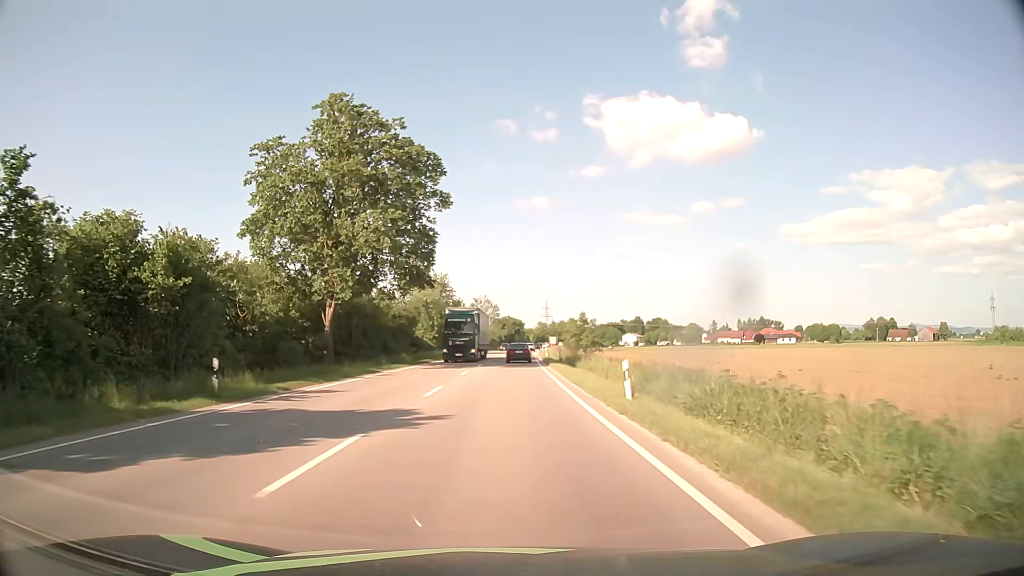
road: primary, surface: asphalt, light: Day
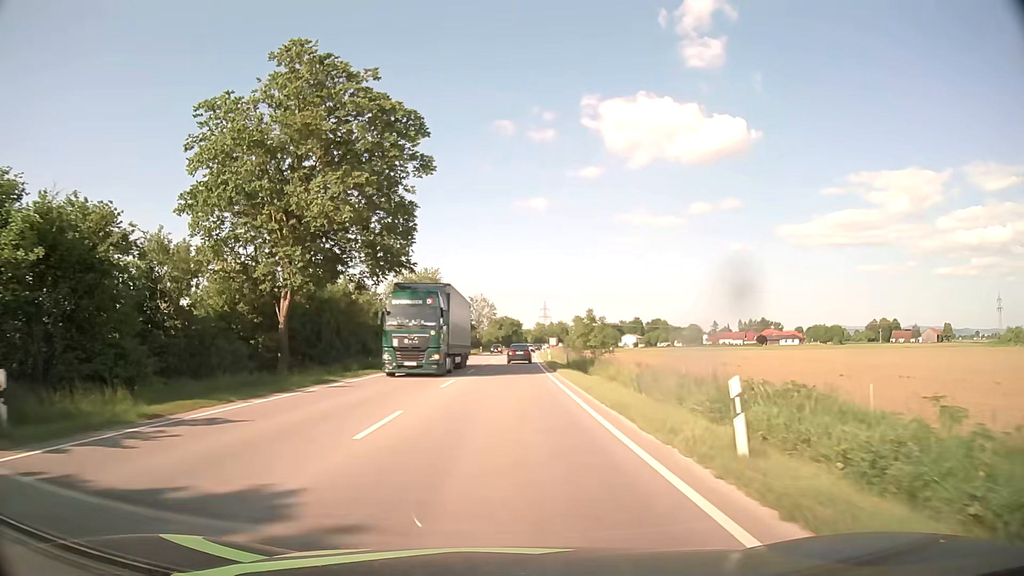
(0.0, +7.9) m; 0°
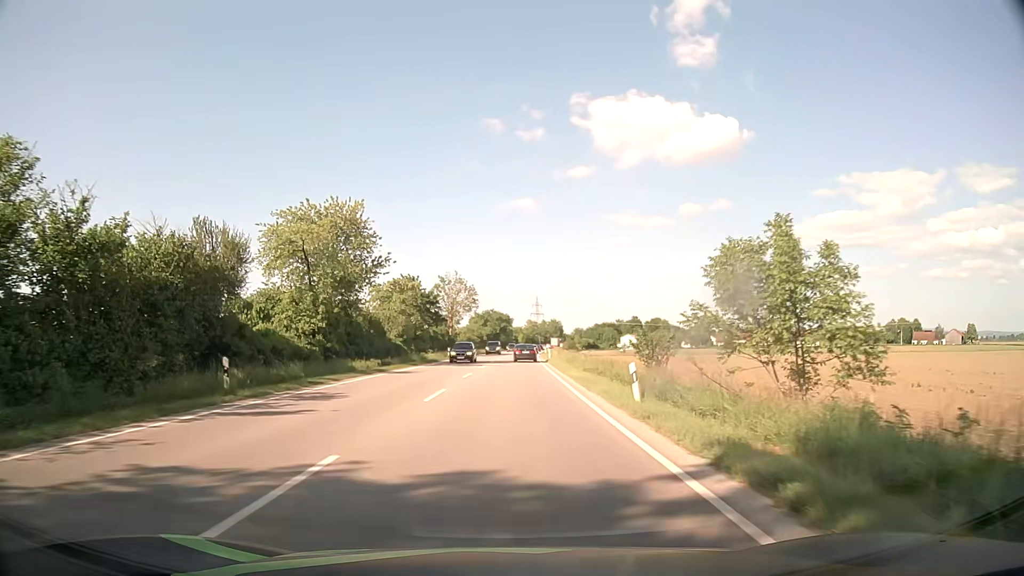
(+0.3, +41.5) m; +1°
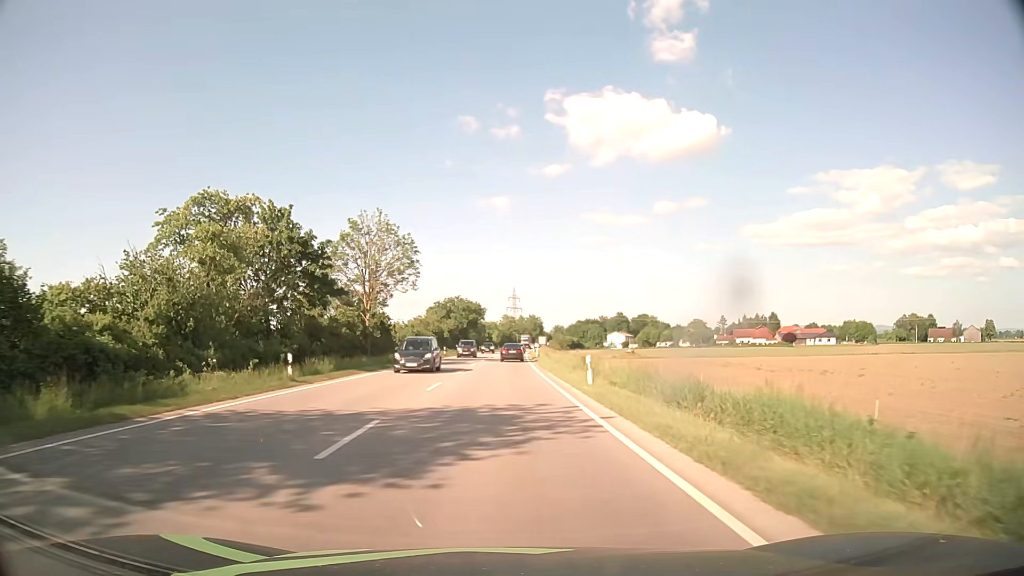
(+0.7, +43.8) m; +2°
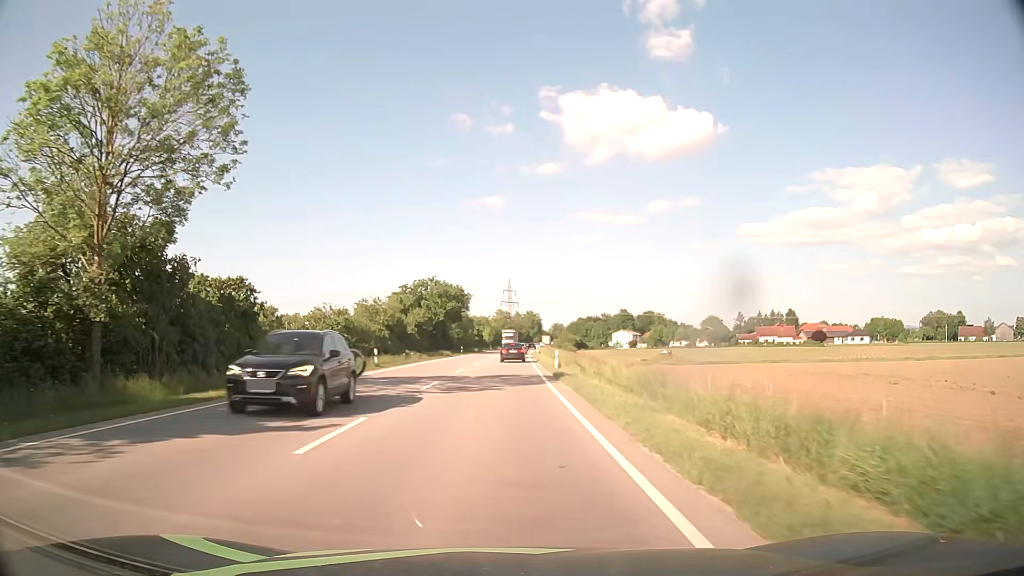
(+0.2, +35.3) m; 0°
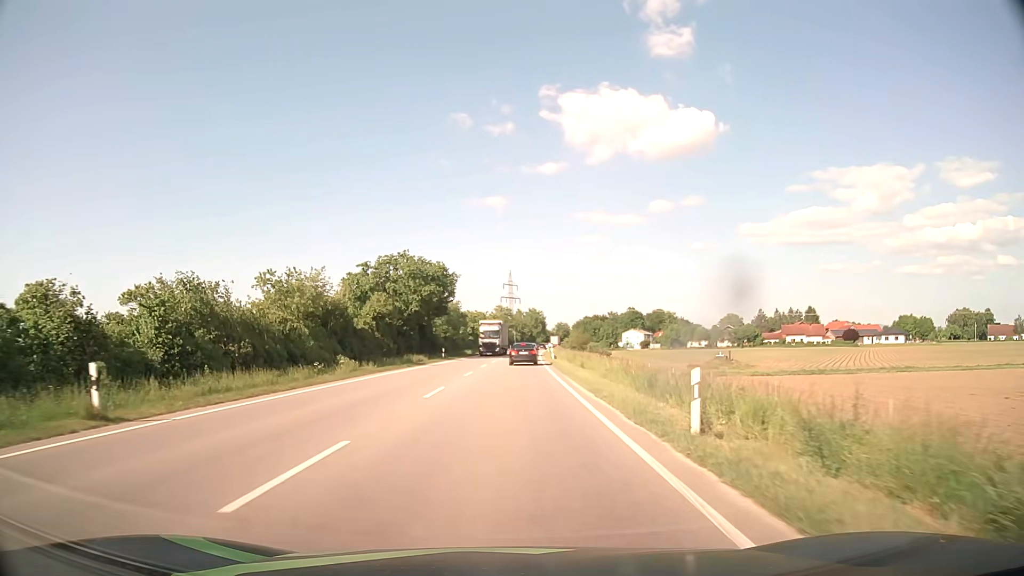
(0.0, +26.5) m; 0°
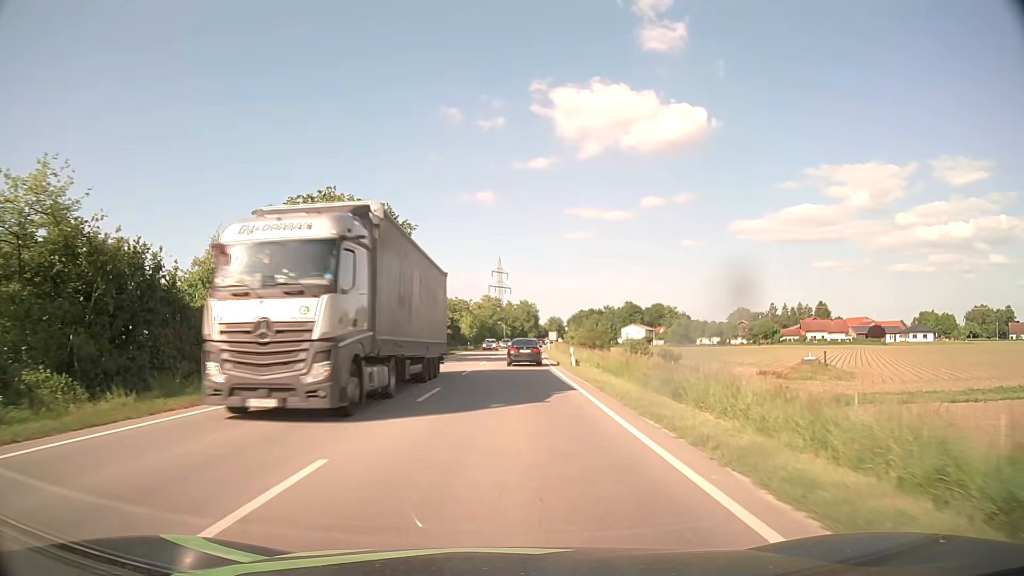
(+0.2, +25.7) m; +1°
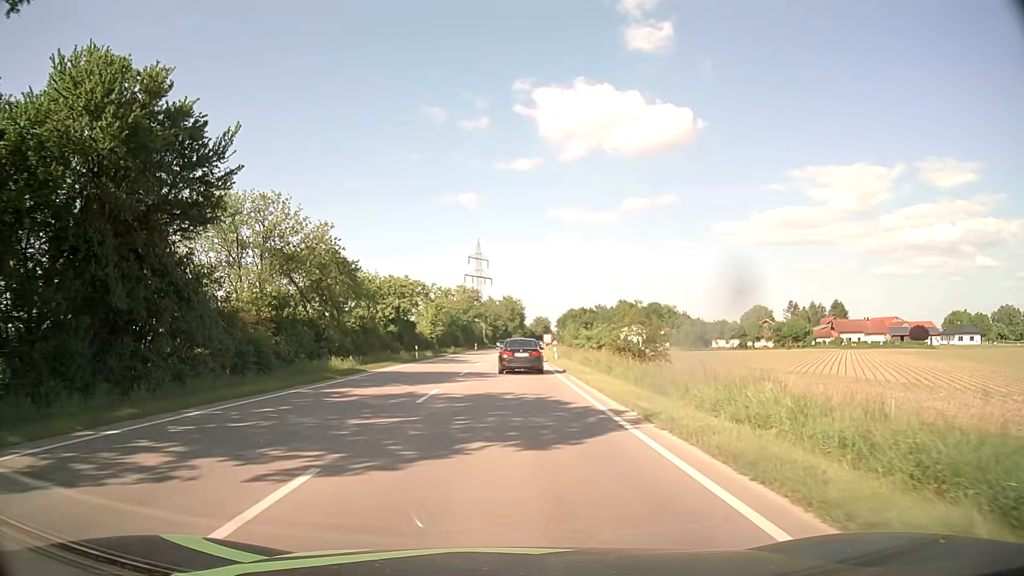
(+0.5, +35.2) m; +2°
(0, +10) (0, +20) (0, +30) (0, +40) (+1, +50) (+1, +60) (+1, +70) (+2, +80) (+2, +90) (+3, +100) m
